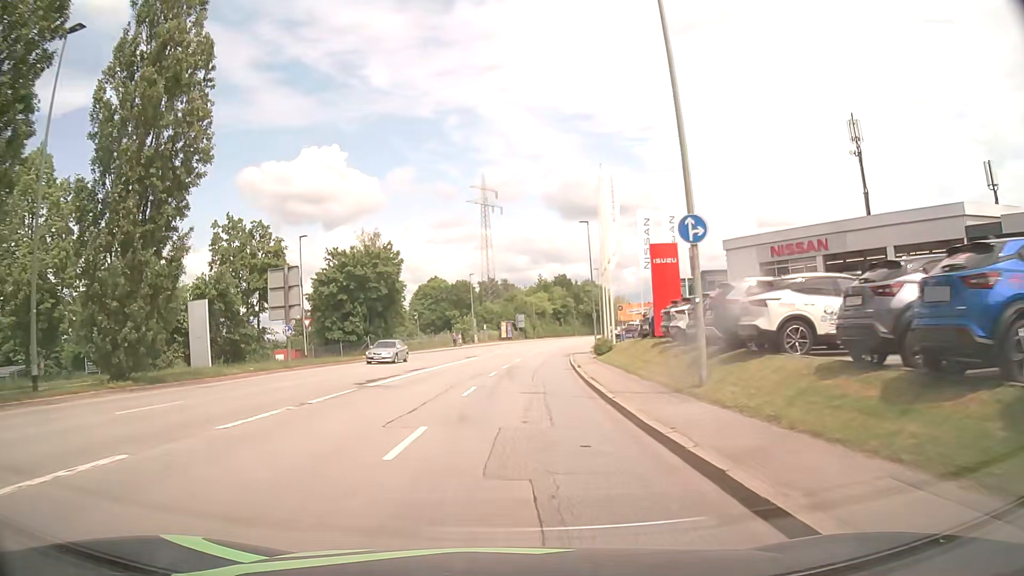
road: tertiary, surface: asphalt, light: Day
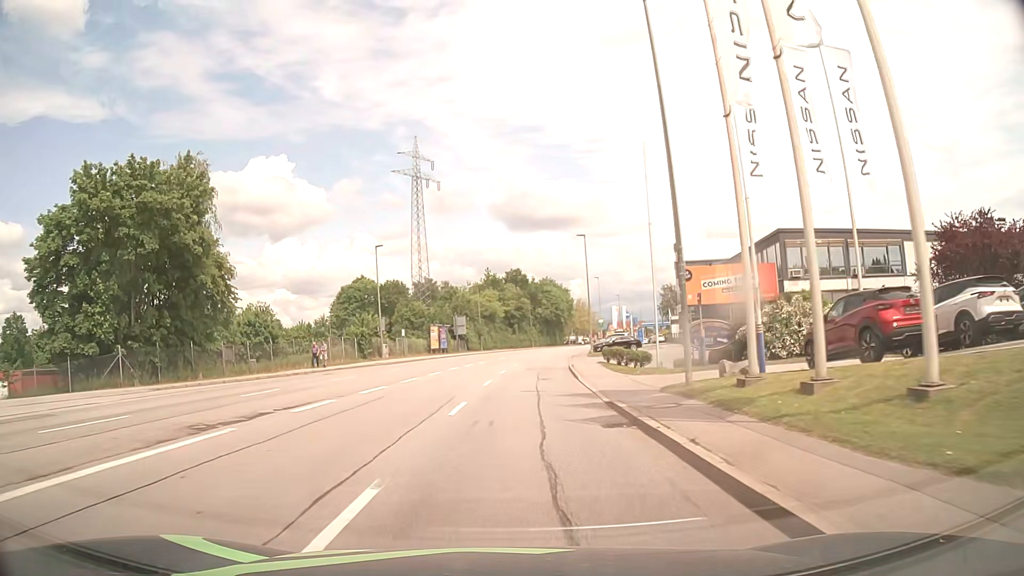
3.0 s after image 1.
(+1.7, +37.9) m; +5°
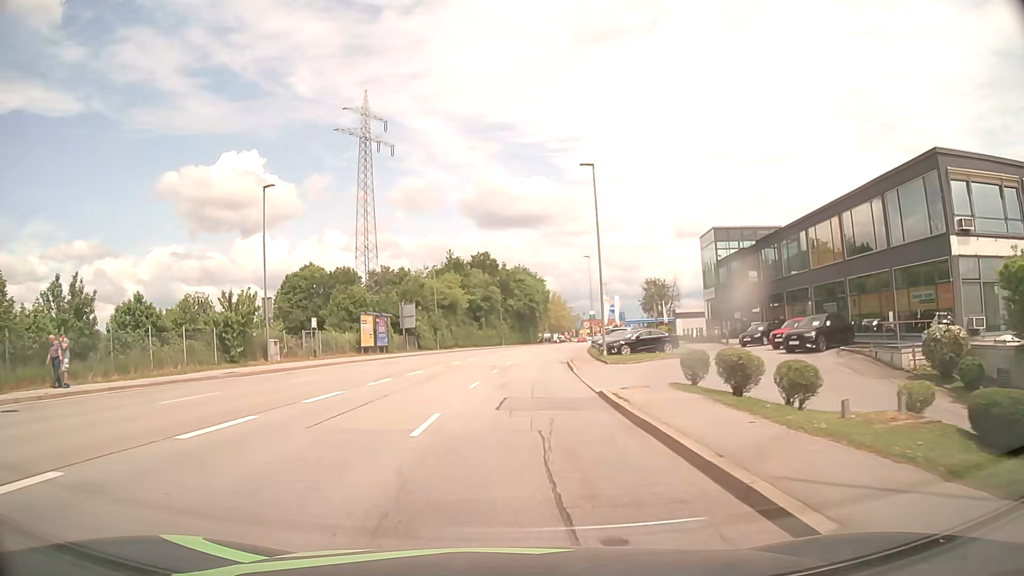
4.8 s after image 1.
(+0.4, +22.8) m; +3°
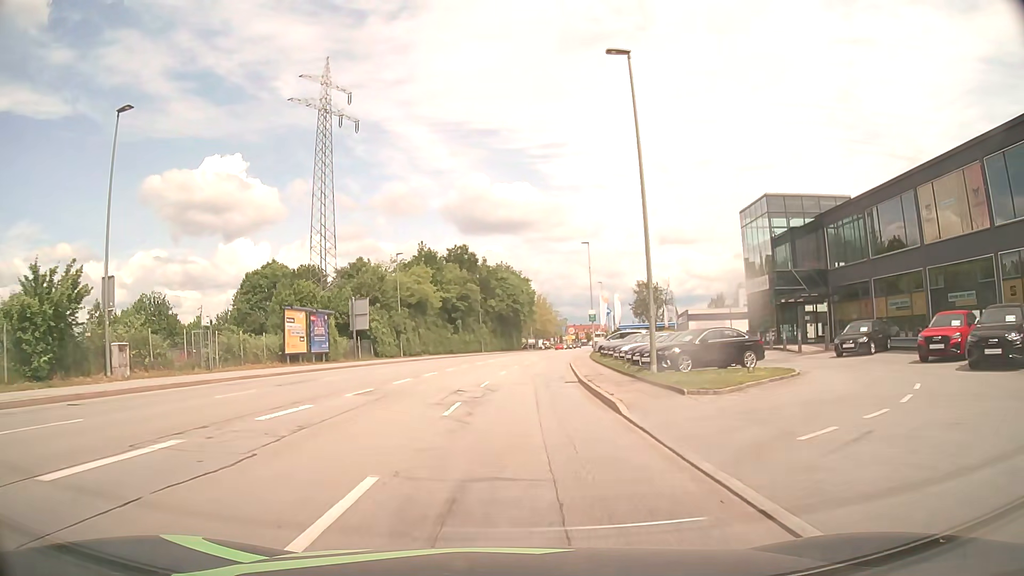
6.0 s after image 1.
(+0.1, +15.2) m; +1°
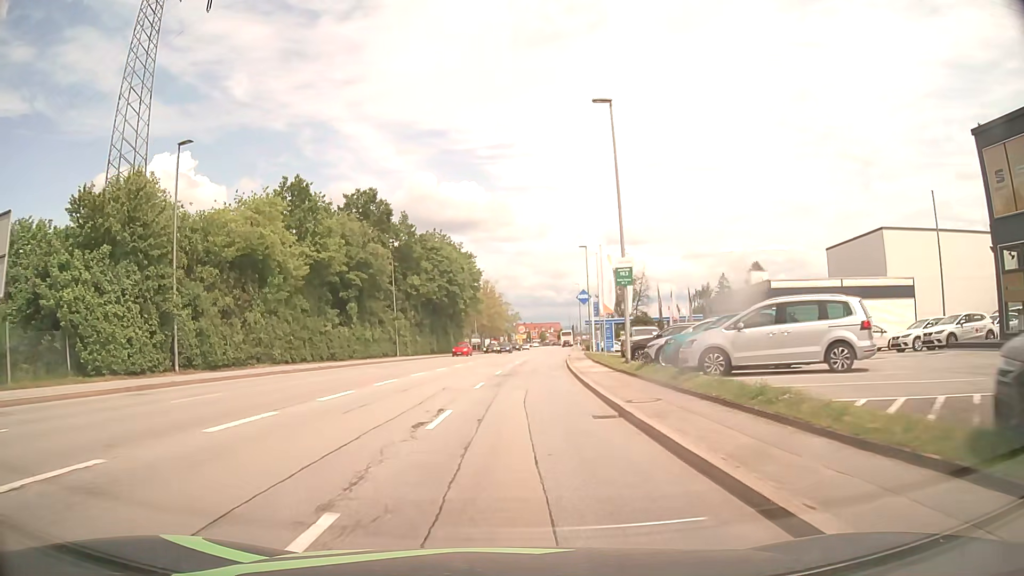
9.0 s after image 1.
(+1.6, +38.0) m; +5°
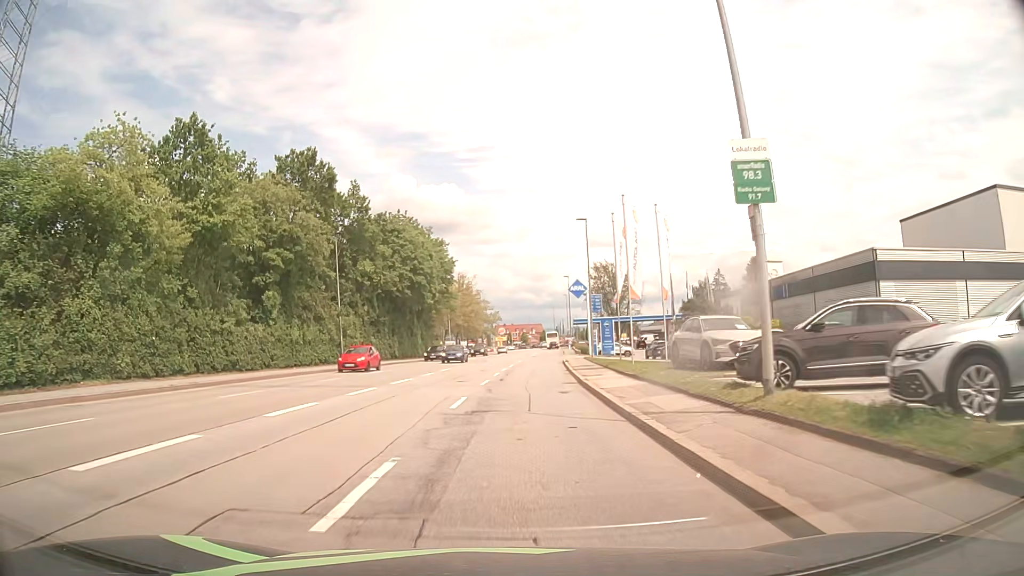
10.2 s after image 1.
(+0.2, +15.2) m; +2°
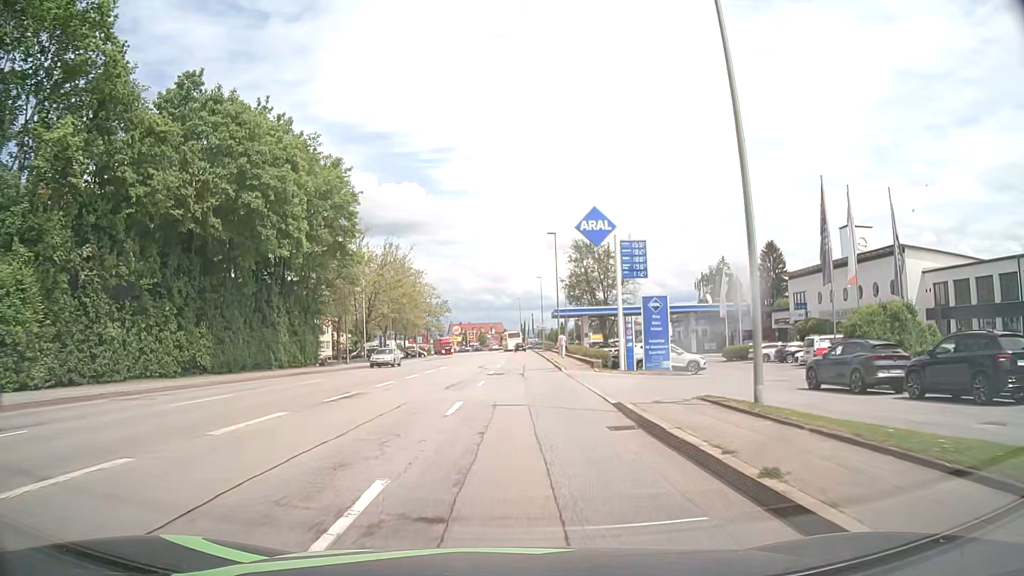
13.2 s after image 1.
(+1.1, +38.0) m; +4°
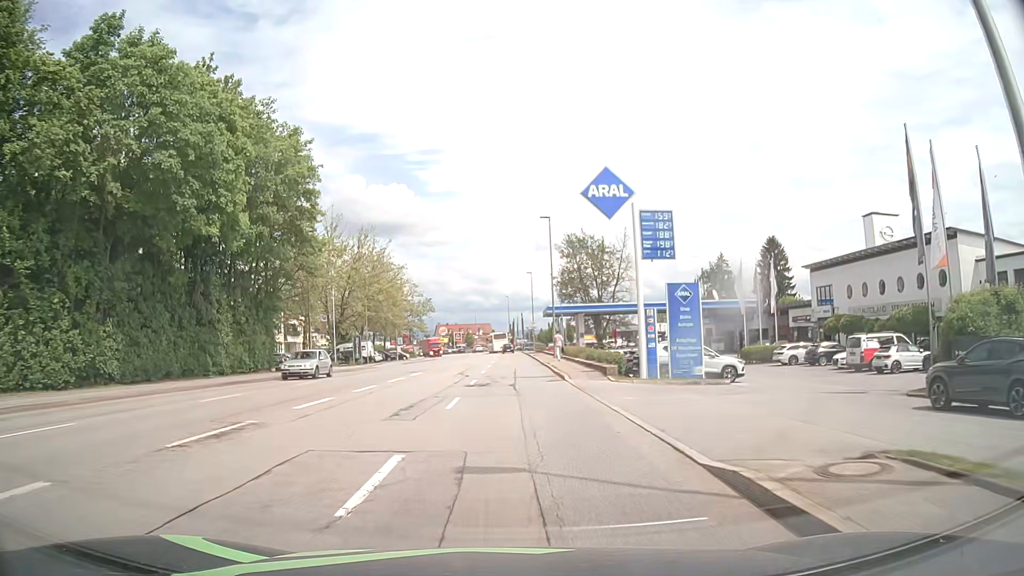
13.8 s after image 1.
(+0.1, +7.6) m; +1°
(0, +10) (0, +20) (0, +30) (0, +40) (0, +50) (0, +60) (0, +70) (0, +80) (0, +90) (-1, +100) m
